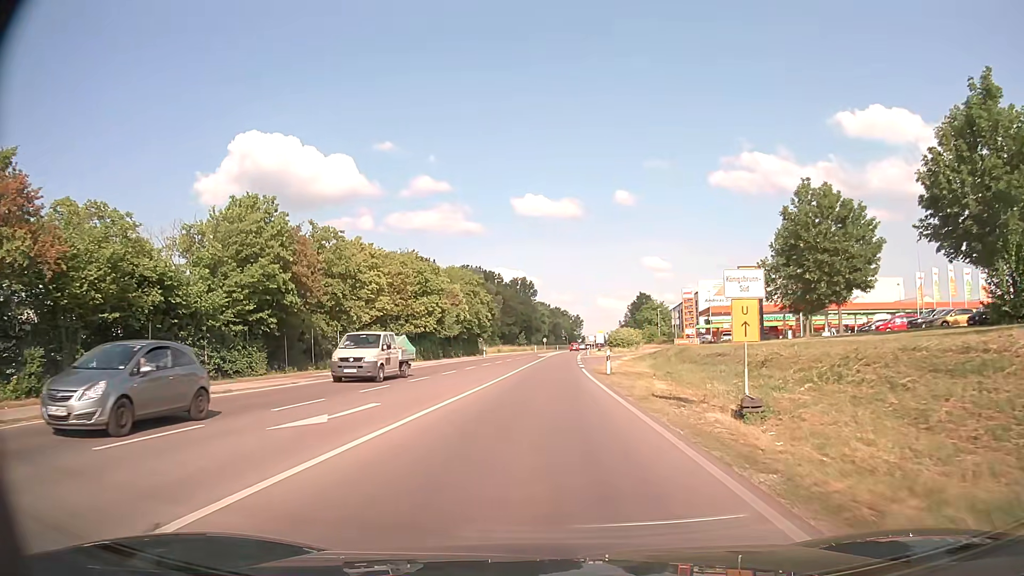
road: primary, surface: asphalt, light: Day
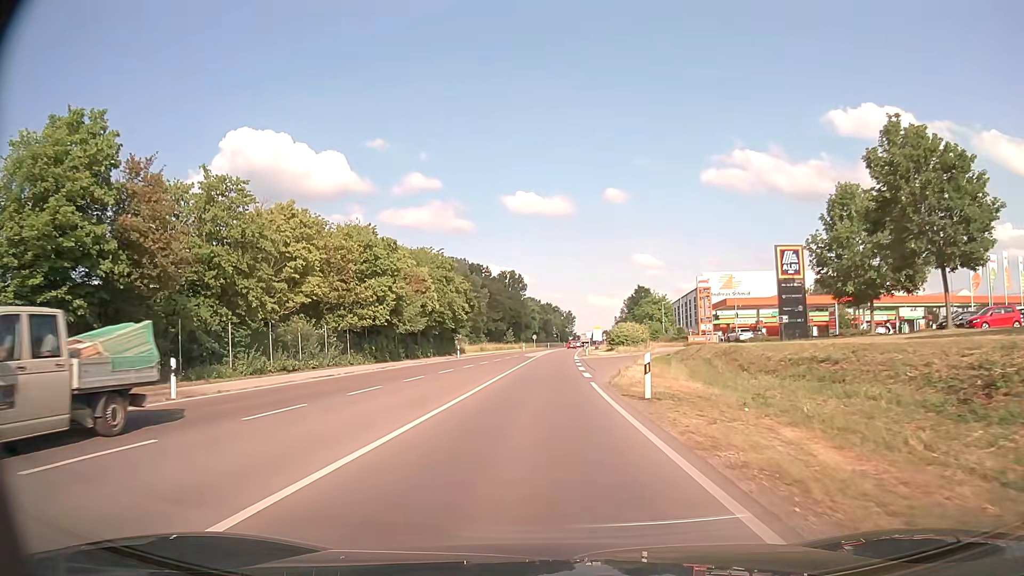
(+0.1, +14.2) m; +1°
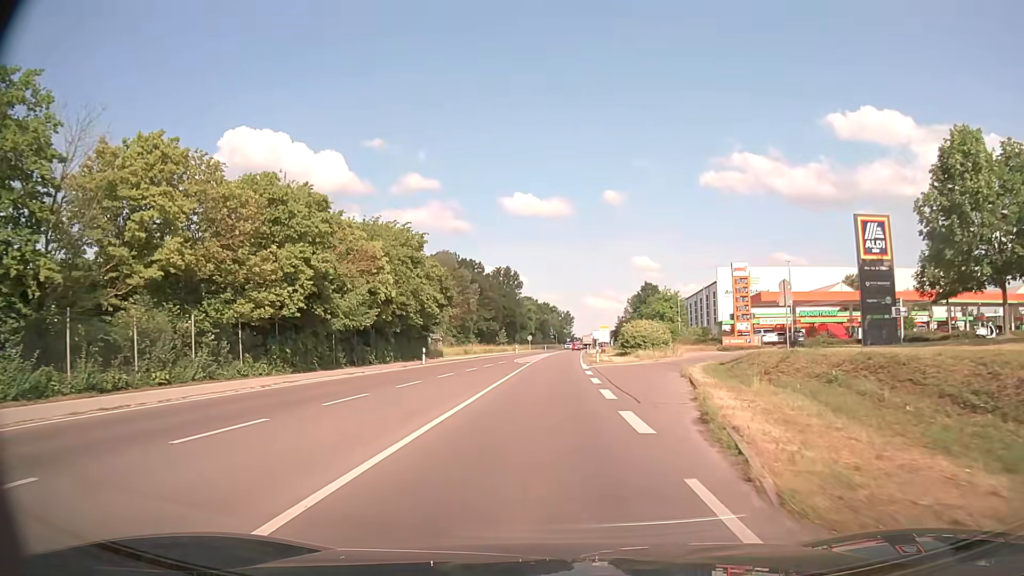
(+0.1, +15.4) m; 0°
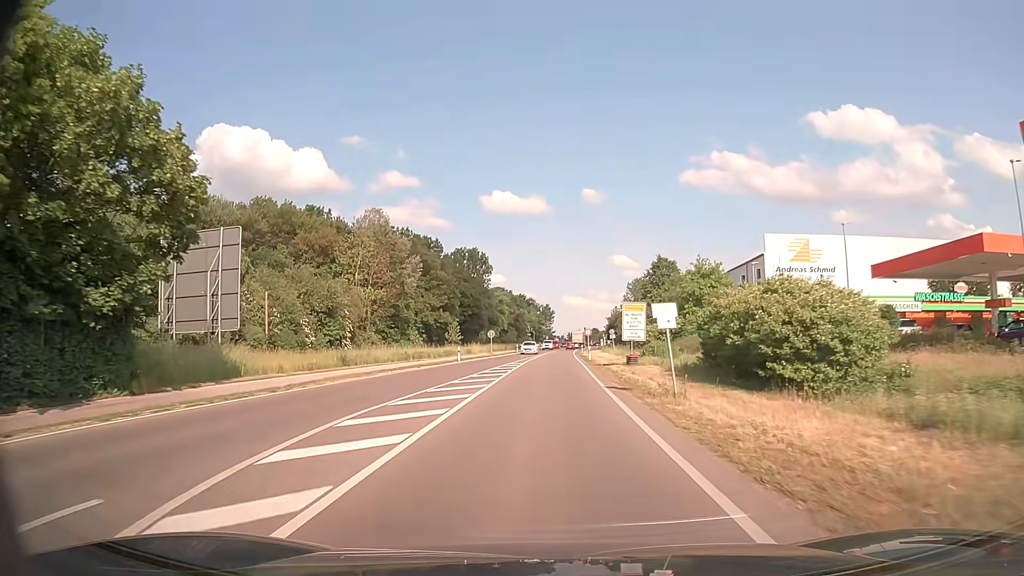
(+0.8, +42.5) m; +2°
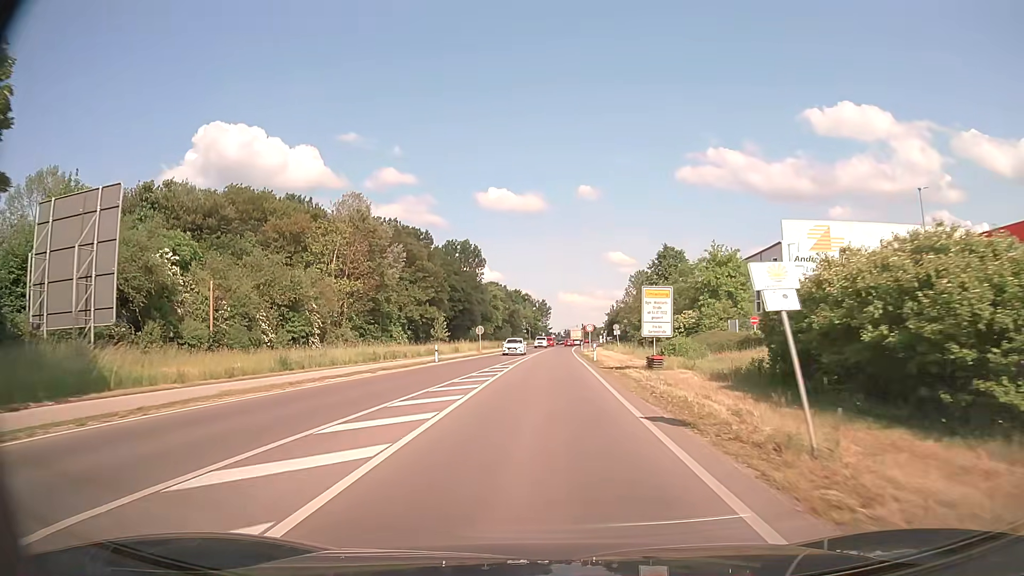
(0.0, +8.9) m; 0°
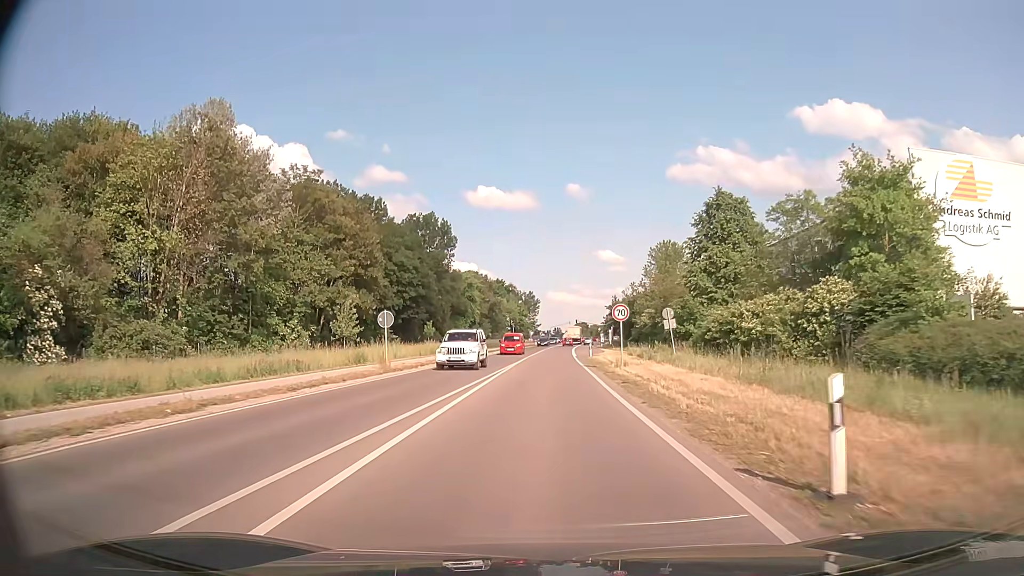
(+0.4, +35.7) m; +1°
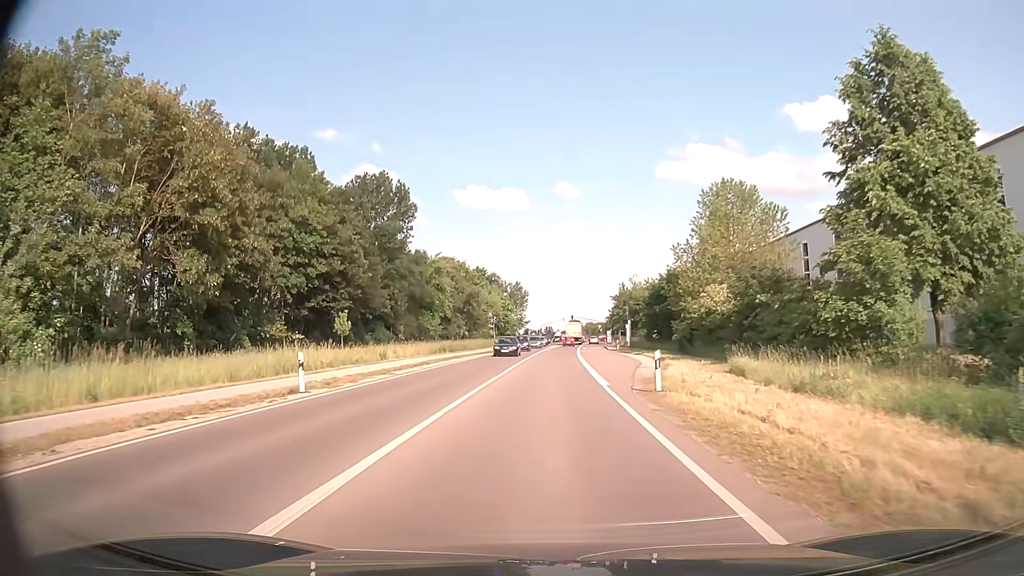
(+0.3, +33.6) m; 0°
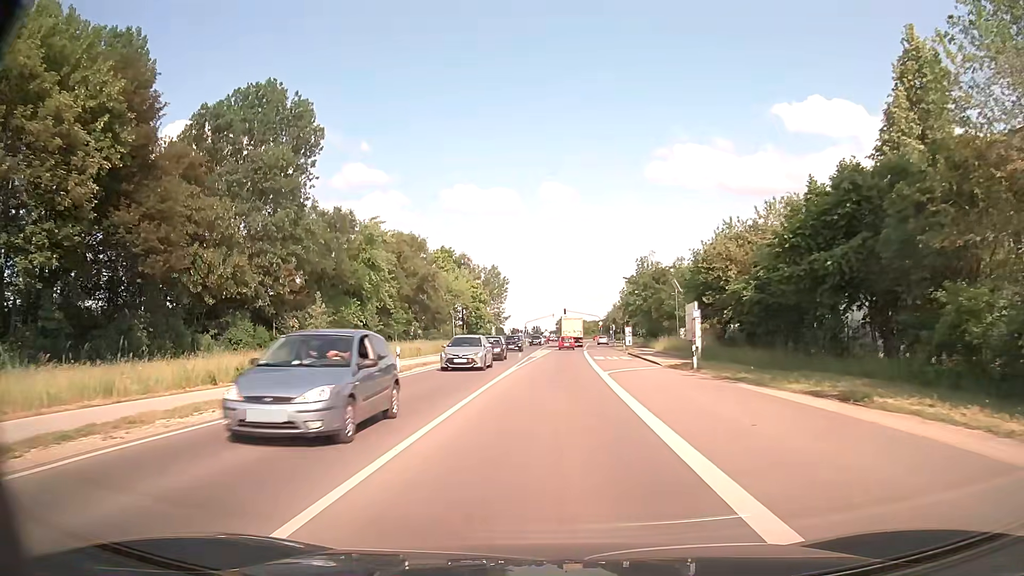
(+0.7, +39.4) m; +1°
(0, +10) (0, +20) (0, +30) (+1, +40) (+1, +50) (+2, +60) (+3, +70) (+5, +80) (+7, +89) (+7, +99) m
